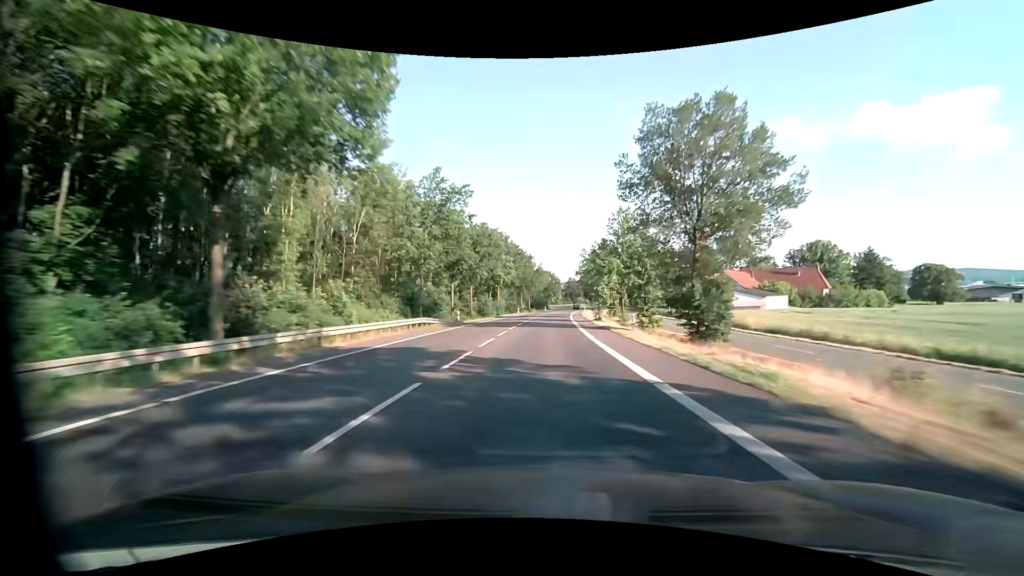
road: primary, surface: asphalt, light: Day
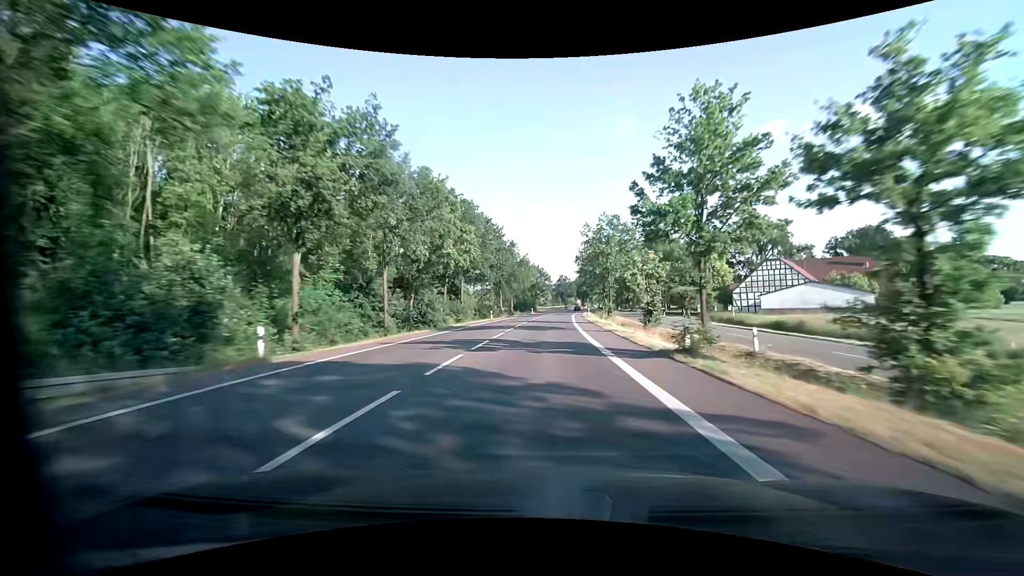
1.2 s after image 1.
(+0.5, +30.8) m; +1°
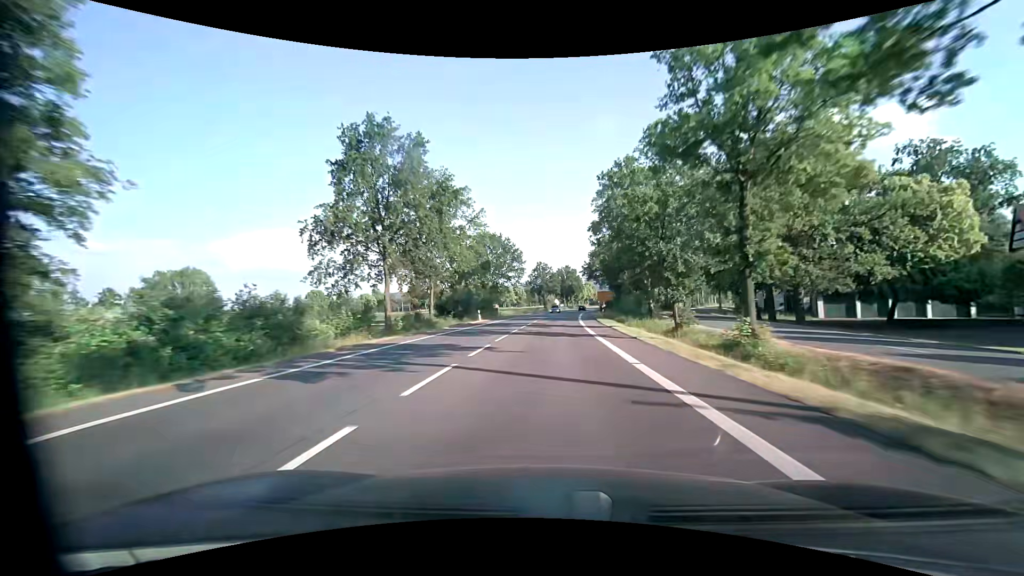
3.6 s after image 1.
(+1.4, +62.2) m; +3°
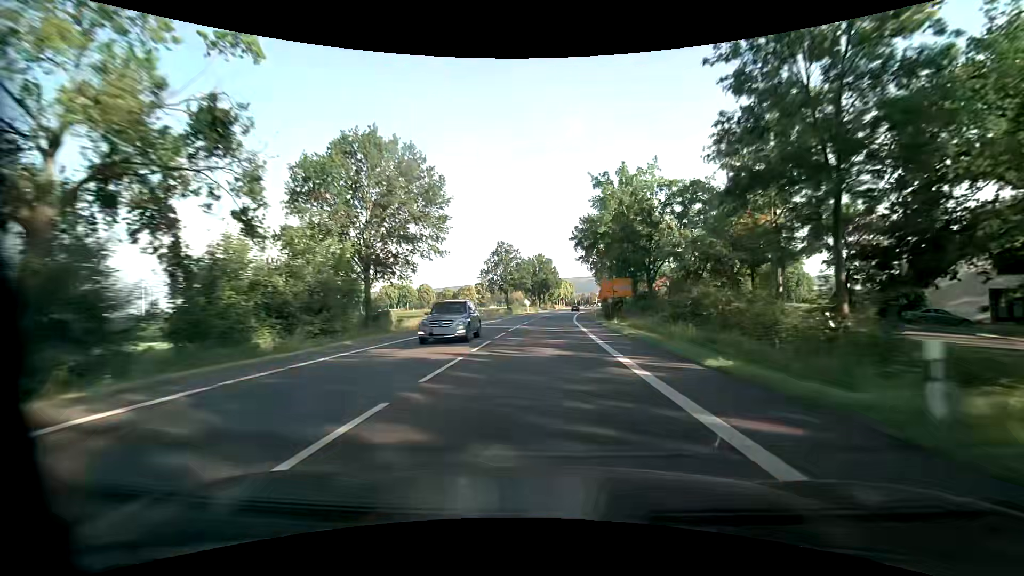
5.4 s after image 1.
(+1.3, +46.4) m; +3°
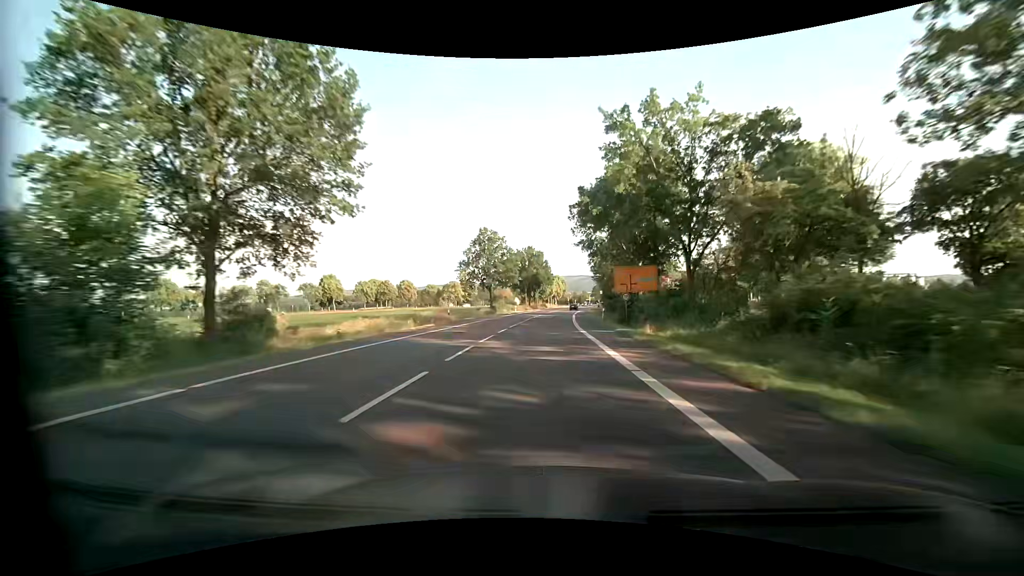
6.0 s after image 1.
(+0.2, +15.0) m; +1°
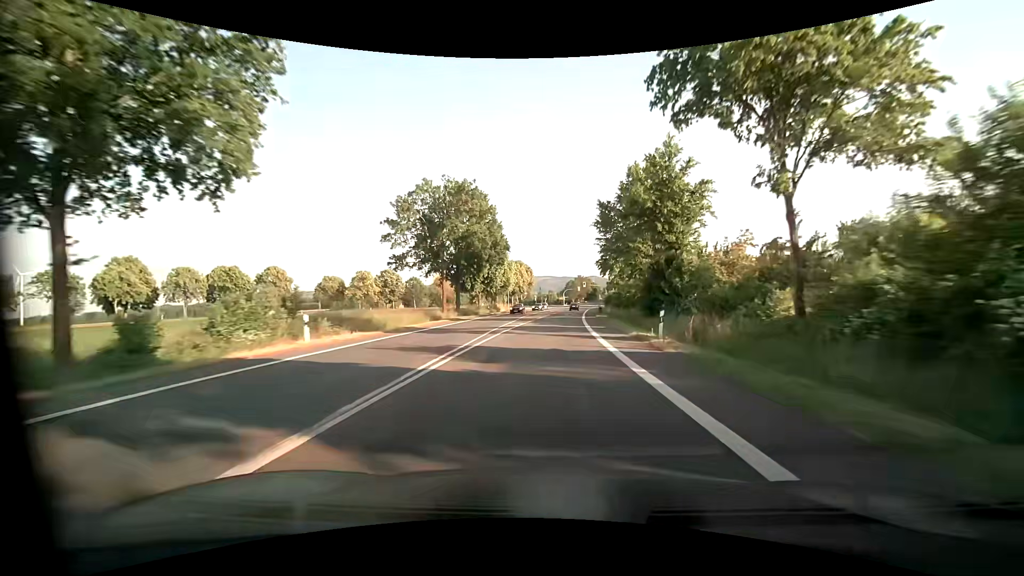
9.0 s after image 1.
(+2.2, +70.4) m; +4°
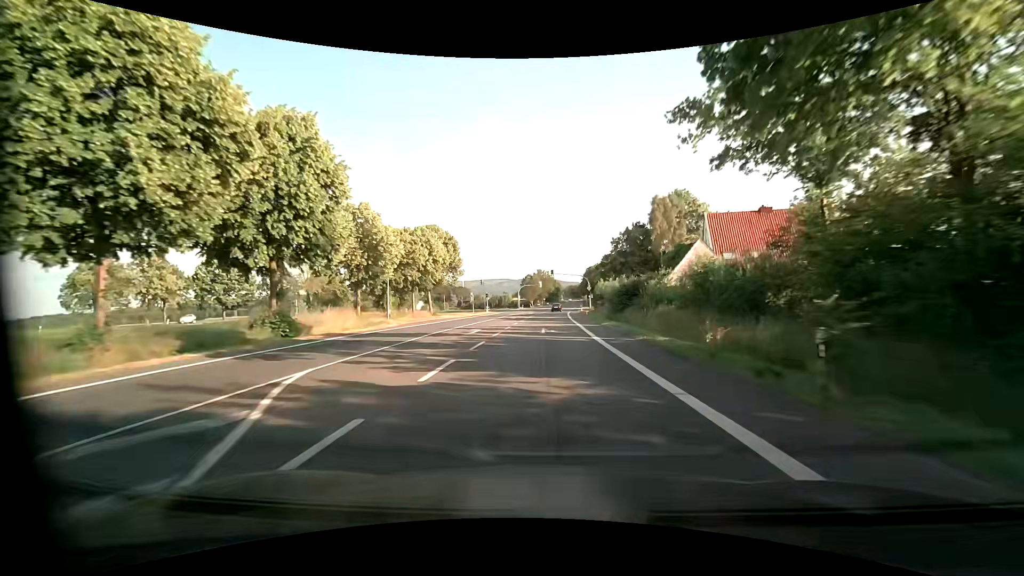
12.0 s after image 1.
(+2.6, +60.8) m; +5°
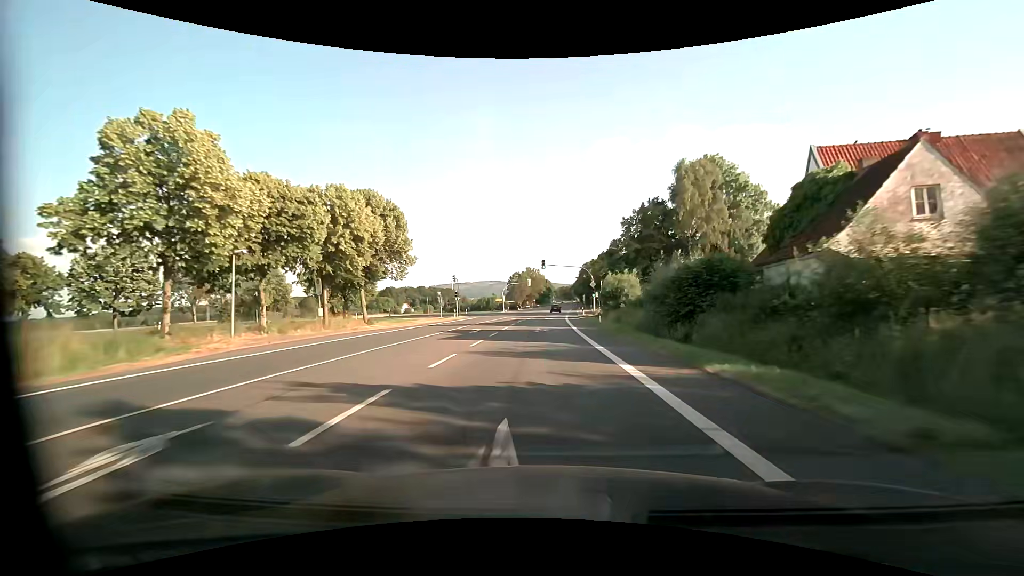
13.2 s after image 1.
(+0.1, +21.9) m; +1°
(0, +10) (0, +20) (0, +30) (0, +40) (+1, +50) (+1, +60) (+1, +70) (+2, +80) (+3, +90) (+3, +100) m
